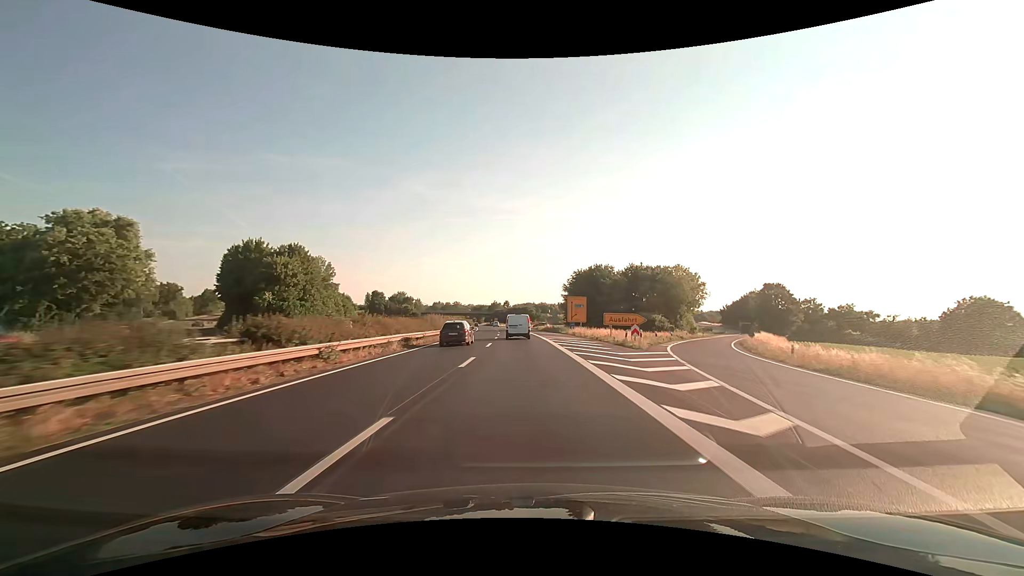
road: trunk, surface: asphalt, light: Day
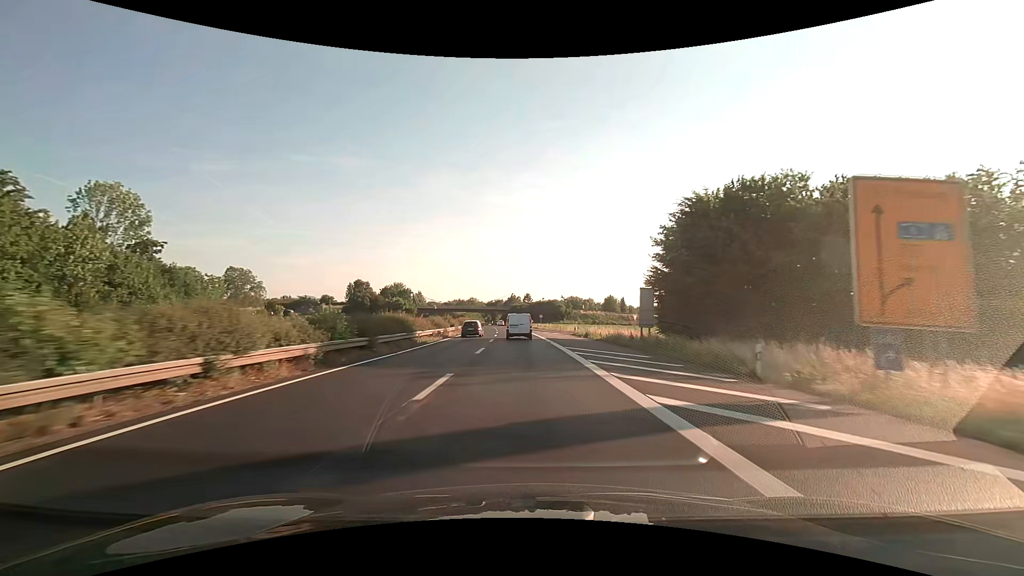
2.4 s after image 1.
(-1.3, +54.7) m; -3°
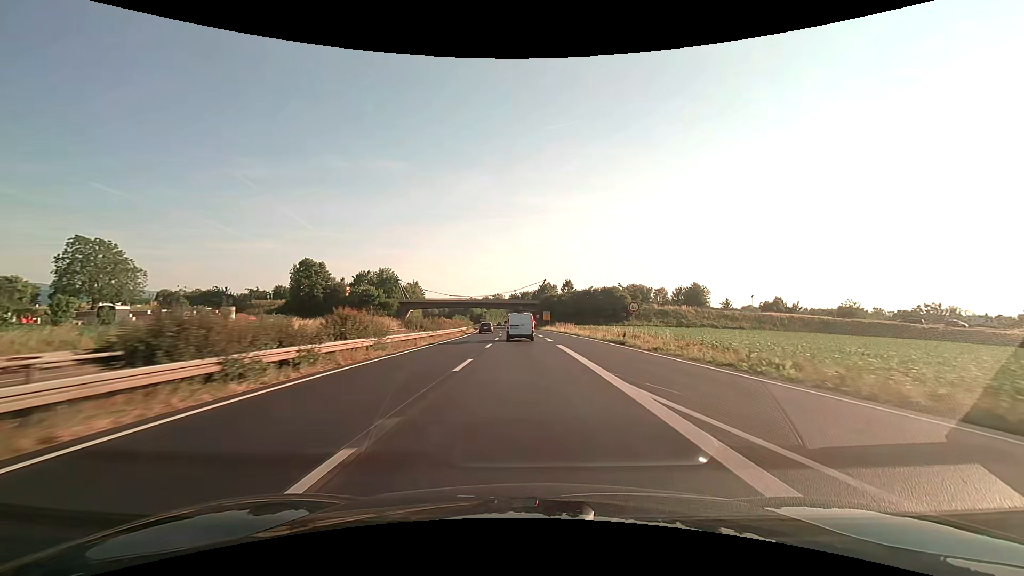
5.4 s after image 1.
(-2.2, +67.1) m; -4°
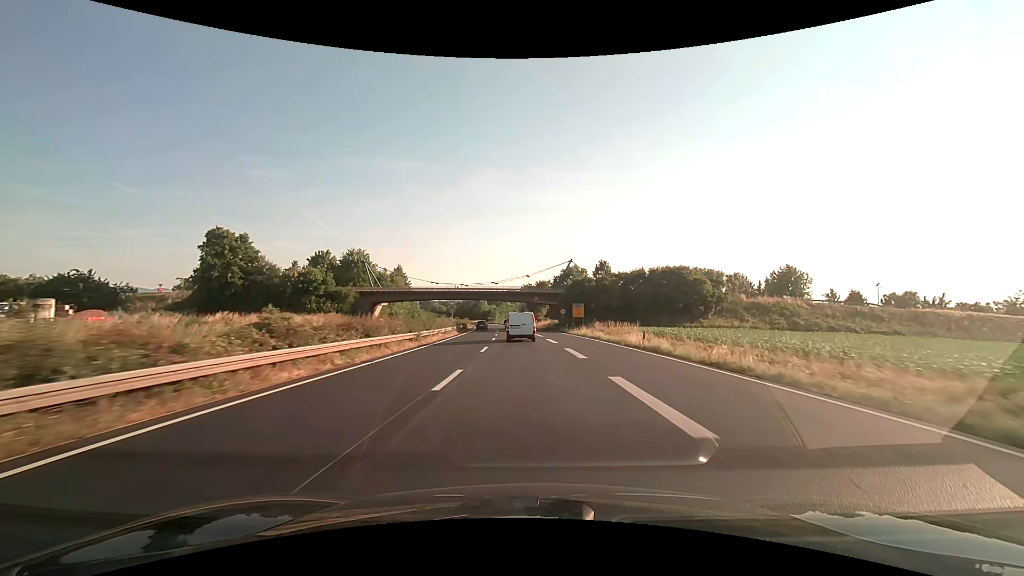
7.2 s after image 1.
(-0.7, +39.5) m; -2°
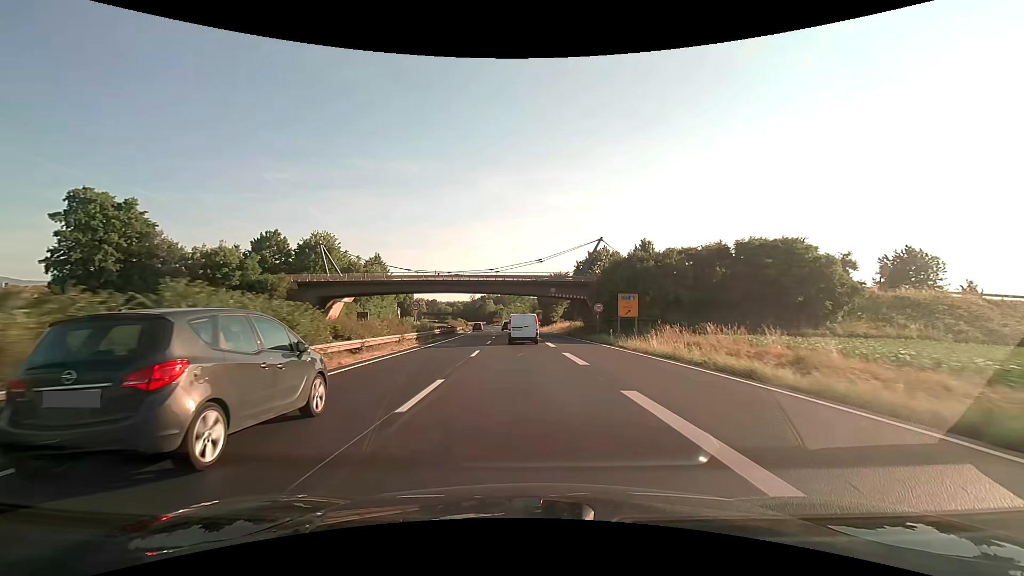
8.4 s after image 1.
(-0.3, +26.3) m; -1°
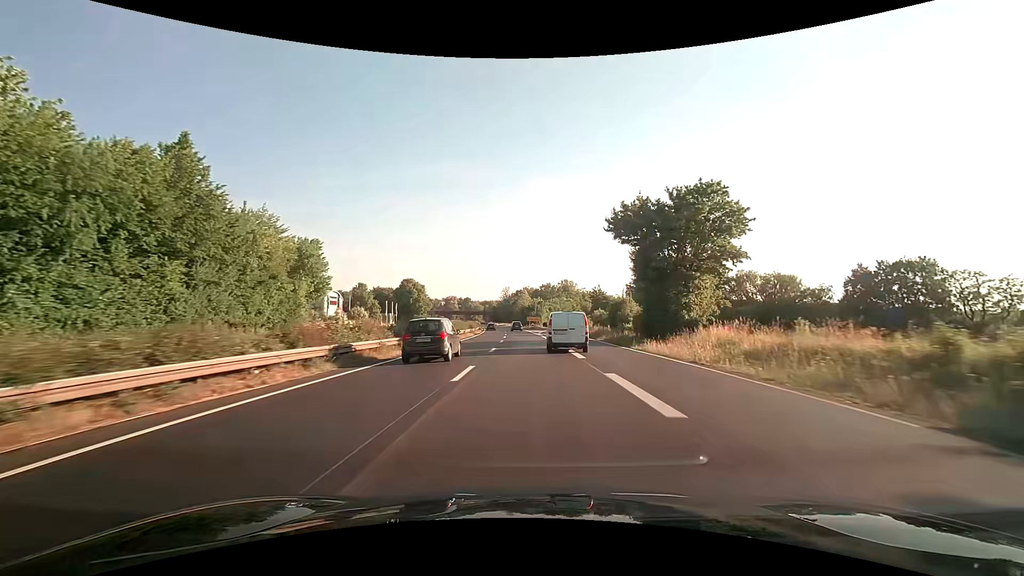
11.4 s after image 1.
(-2.5, +68.4) m; -4°
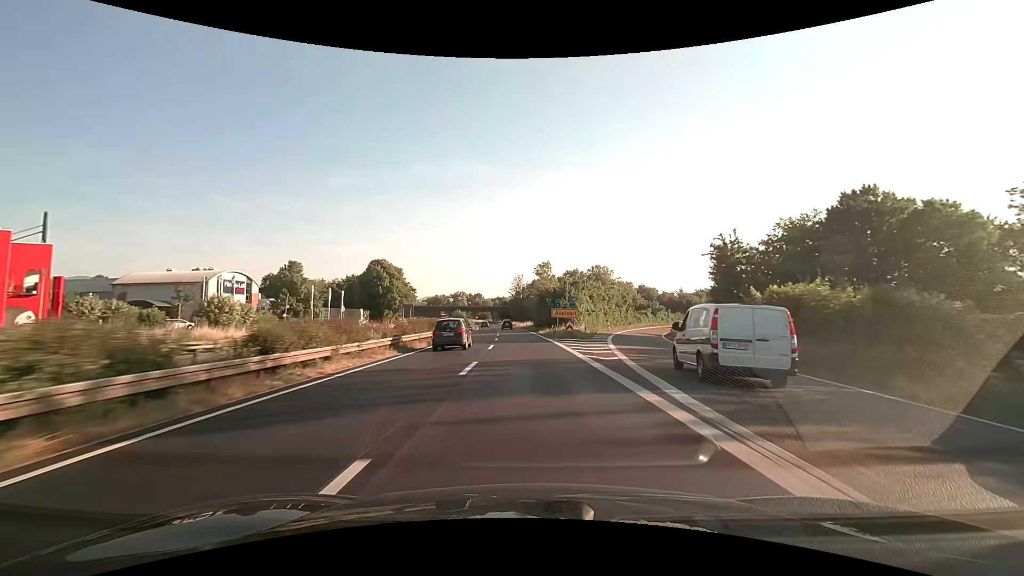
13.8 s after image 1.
(-1.3, +58.8) m; -2°
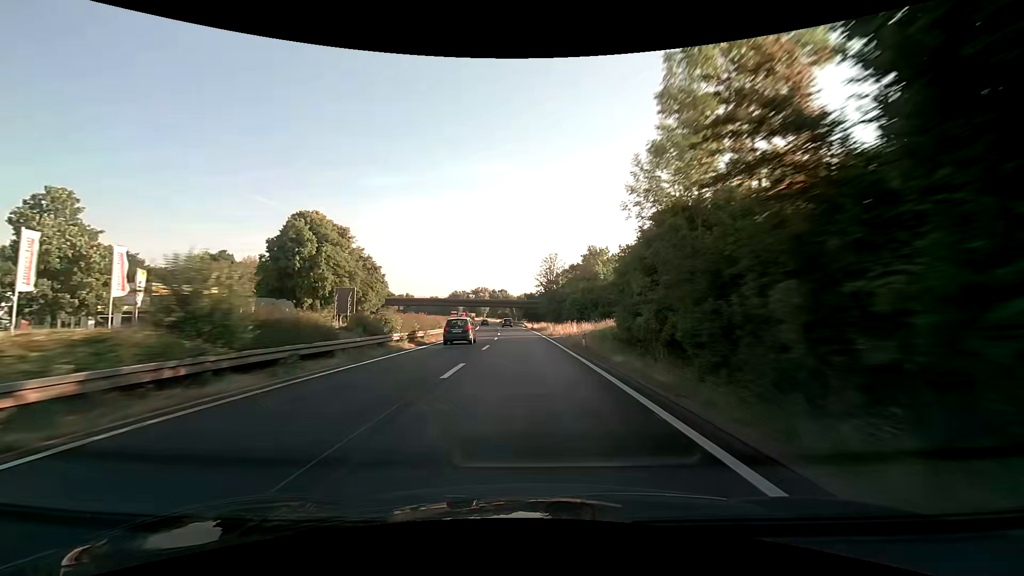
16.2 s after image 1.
(-1.7, +61.5) m; -3°
(0, +10) (0, +20) (0, +30) (-1, +40) (-1, +50) (-1, +60) (-2, +70) (-3, +80) (-3, +90) (-4, +100) m
